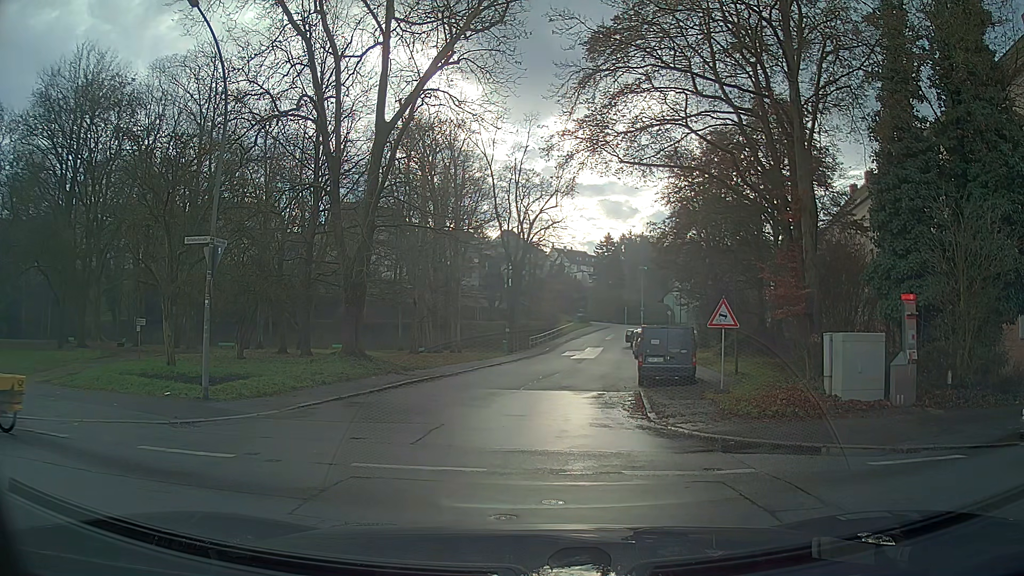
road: residential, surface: asphalt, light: Day
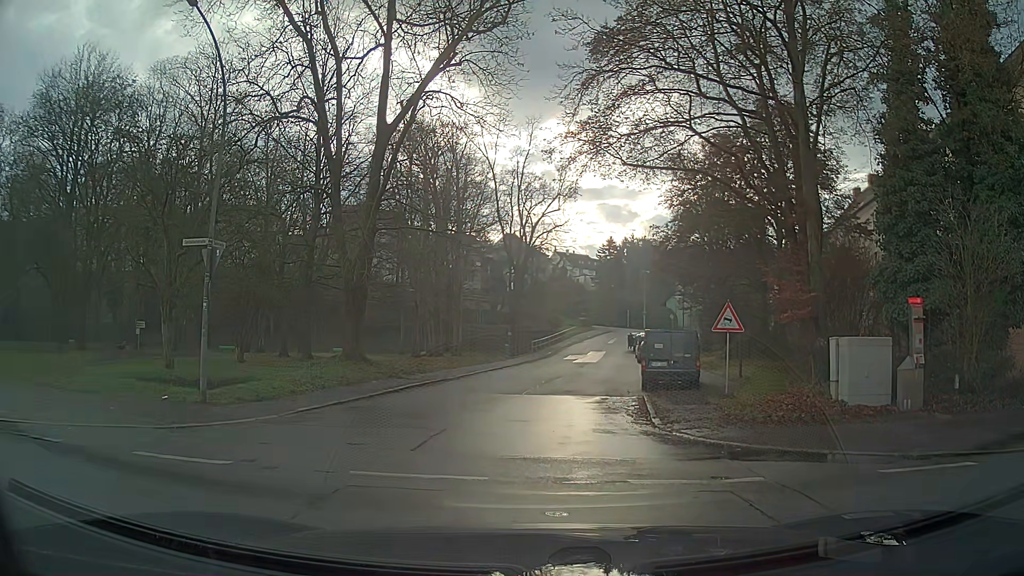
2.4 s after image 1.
(0.0, +0.2) m; 0°
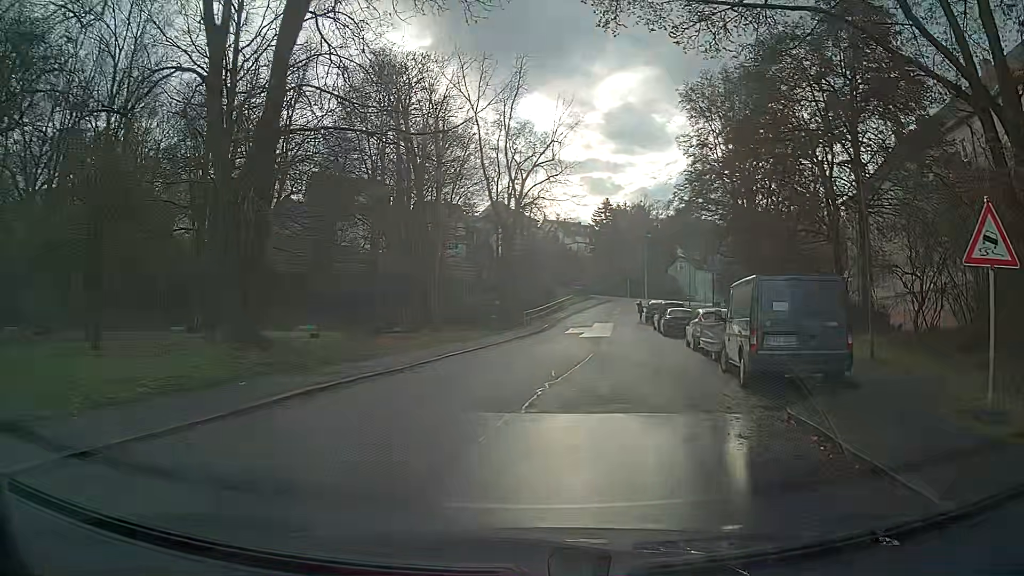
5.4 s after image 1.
(-0.3, +11.3) m; +1°
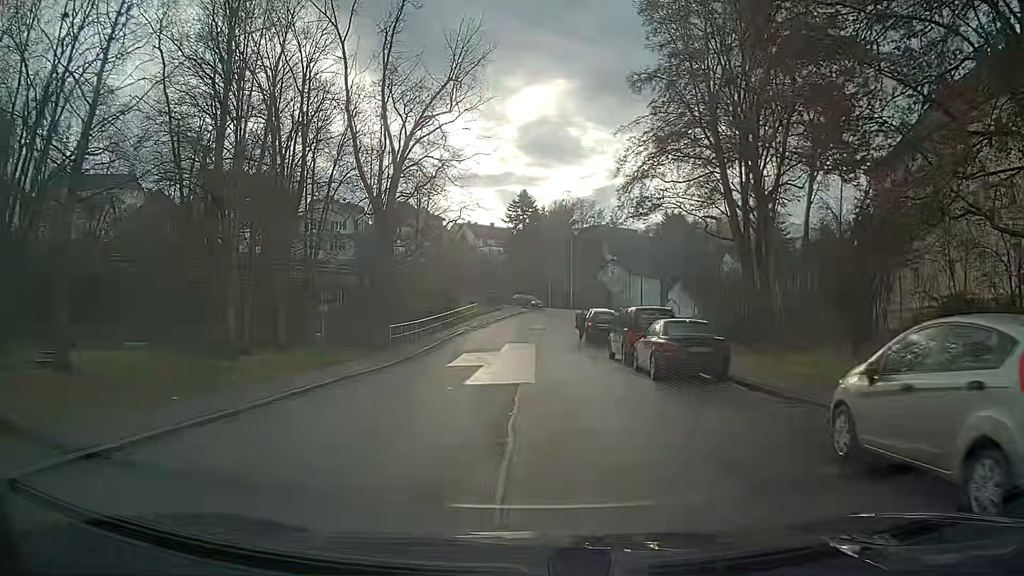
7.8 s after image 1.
(+1.8, +19.8) m; +7°
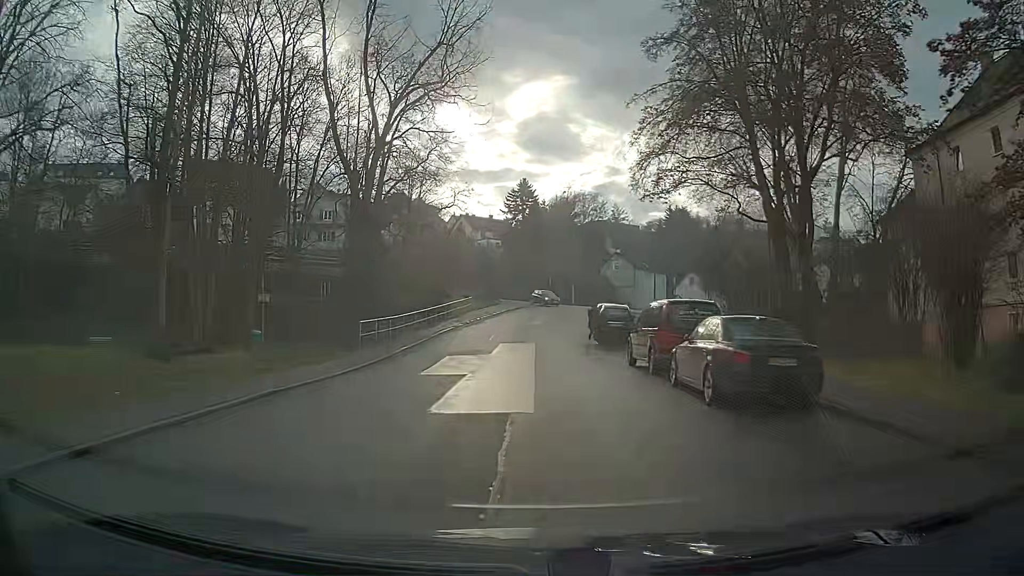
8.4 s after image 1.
(0.0, +5.3) m; 0°
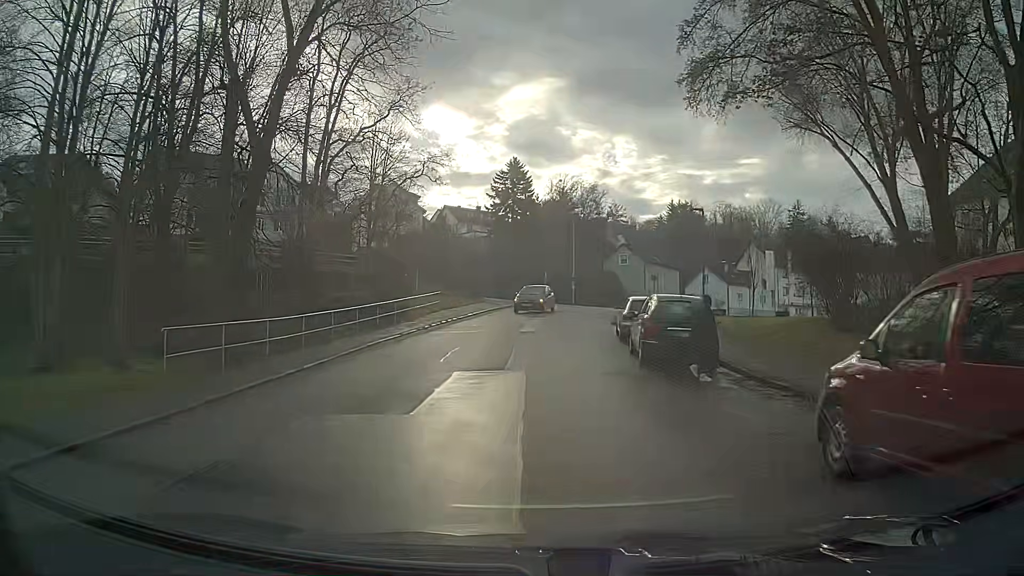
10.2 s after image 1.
(+0.1, +13.8) m; +1°
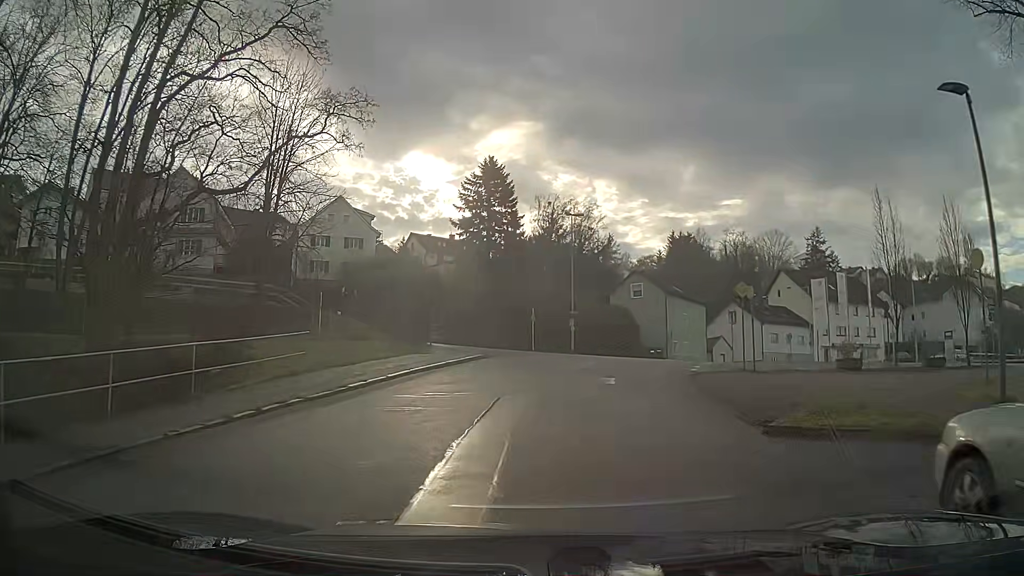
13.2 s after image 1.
(+0.2, +20.4) m; +2°
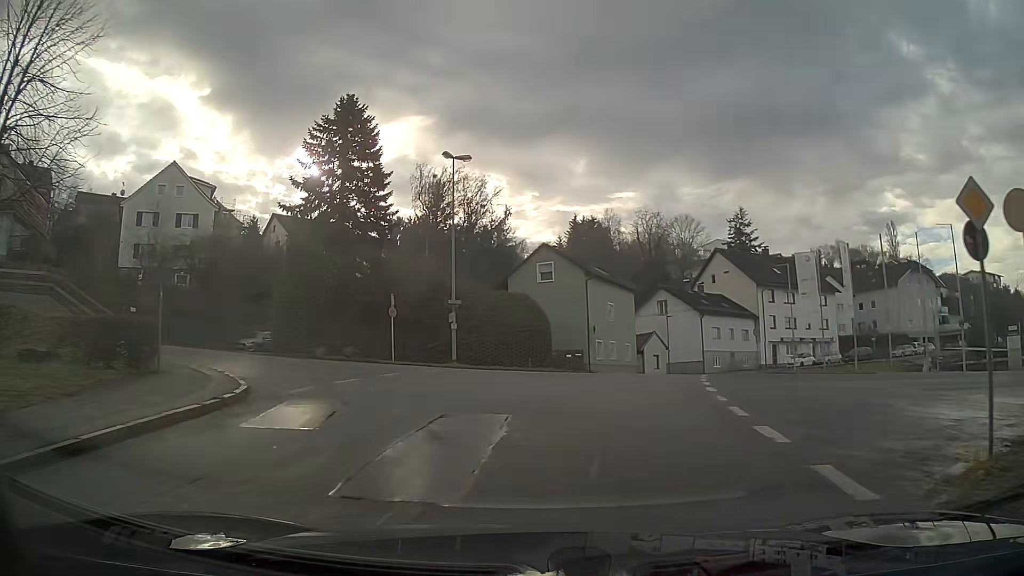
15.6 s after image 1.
(+1.3, +16.3) m; +9°
(0, +10) (+2, +20) (+4, +30) (+8, +39) (+13, +47) (+20, +55) (+28, +61) (+37, +65) (+46, +69) (+55, +73) m
